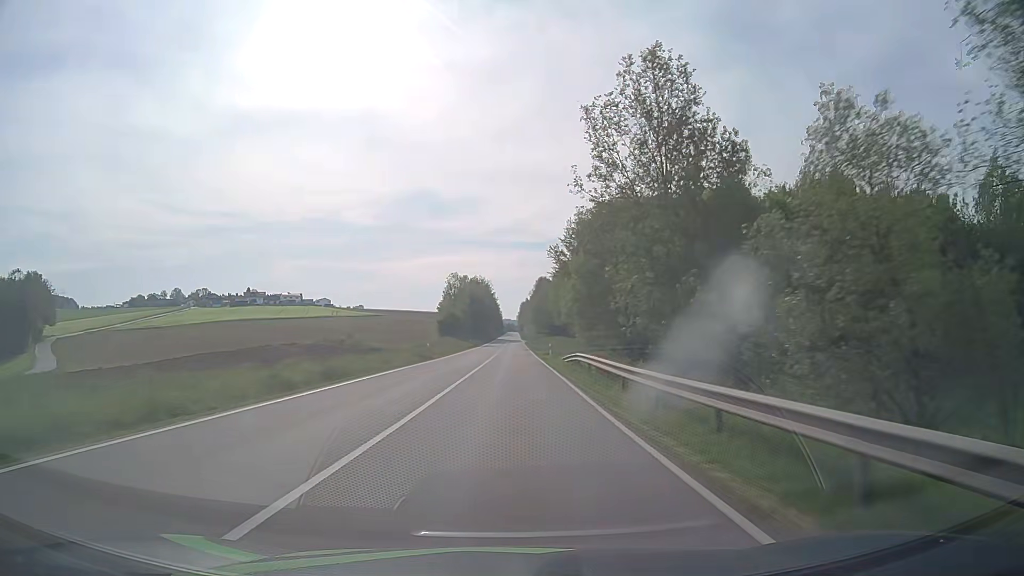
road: secondary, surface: asphalt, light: Day
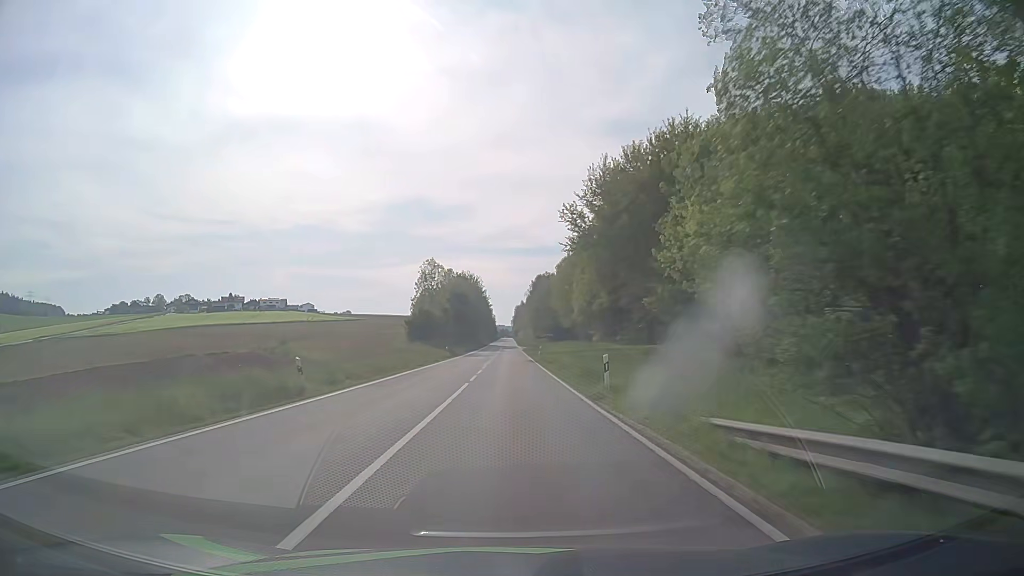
(-0.1, +28.3) m; -1°
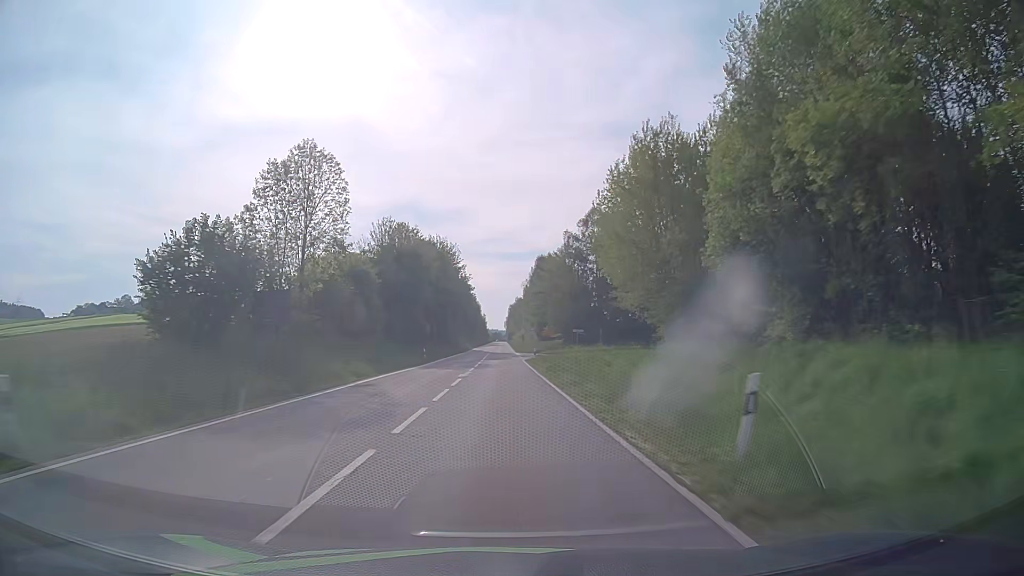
(+1.0, +56.8) m; +1°
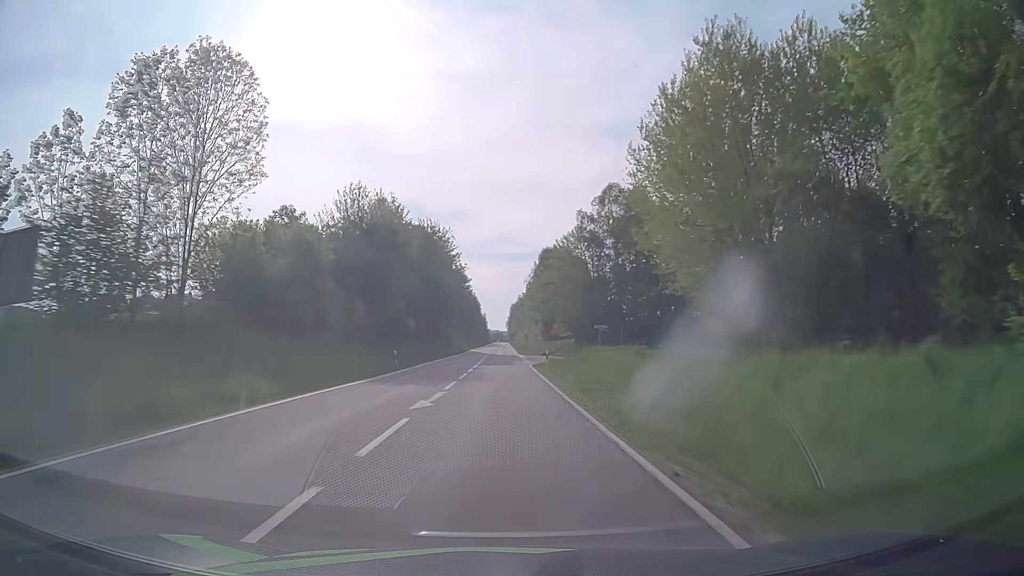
(-0.1, +14.2) m; 0°
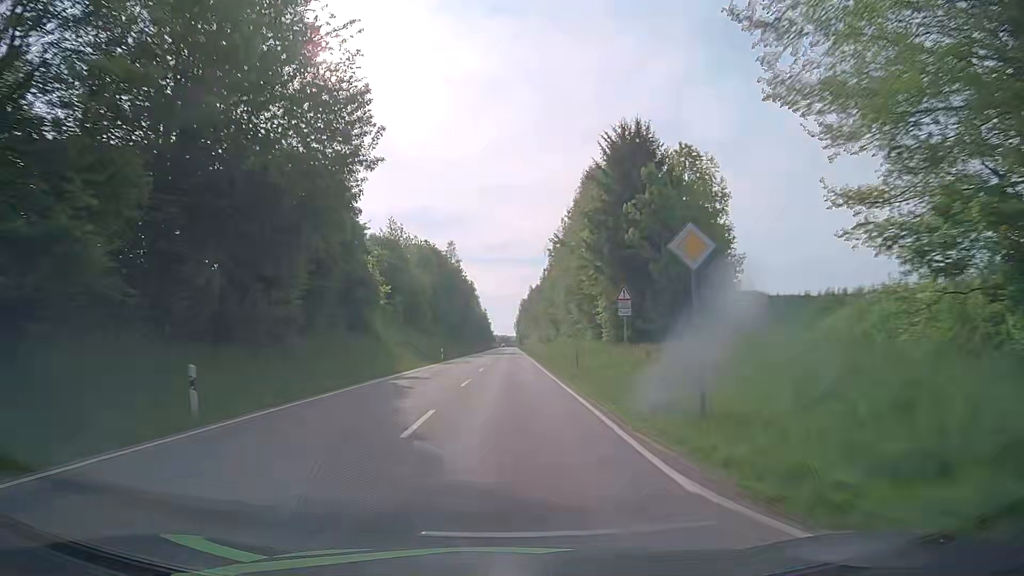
(-0.3, +71.0) m; -1°
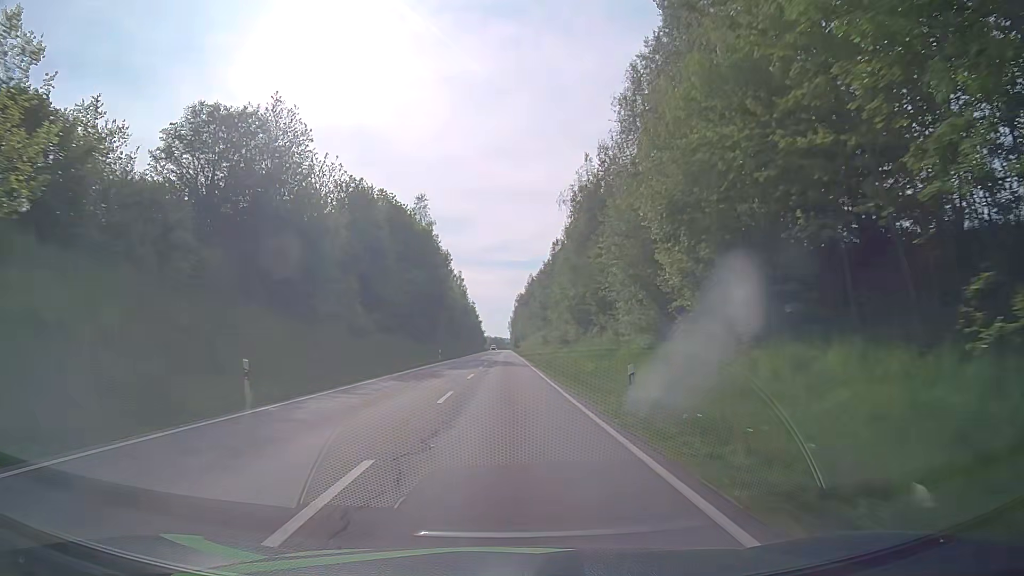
(+0.2, +42.5) m; 0°
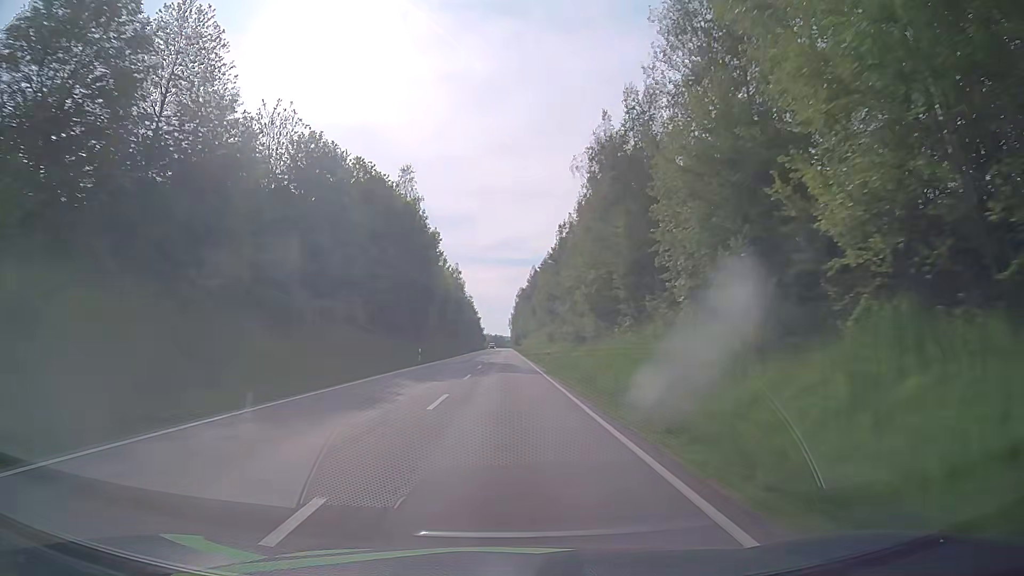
(+0.1, +14.1) m; 0°
